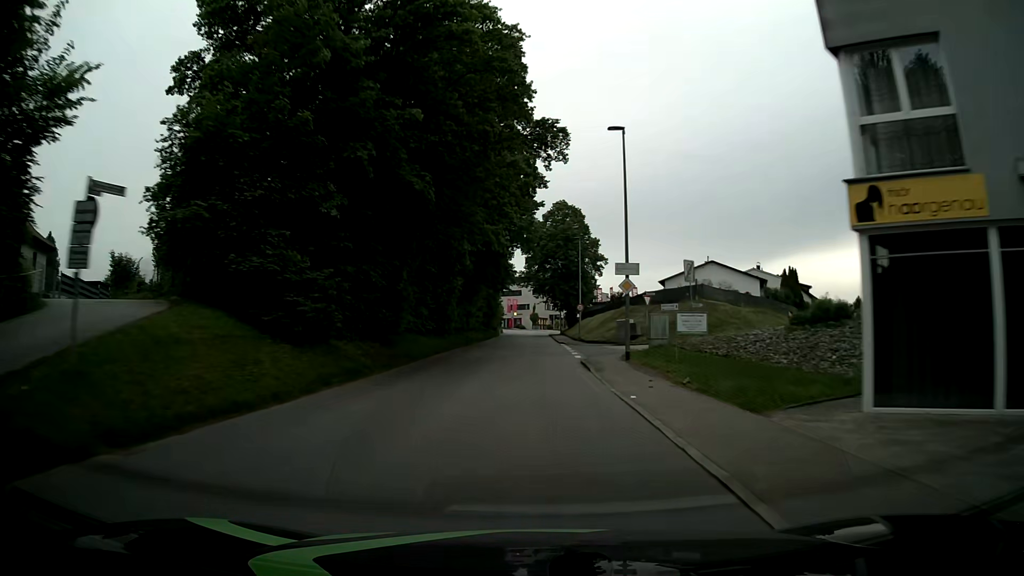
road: tertiary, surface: asphalt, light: Day
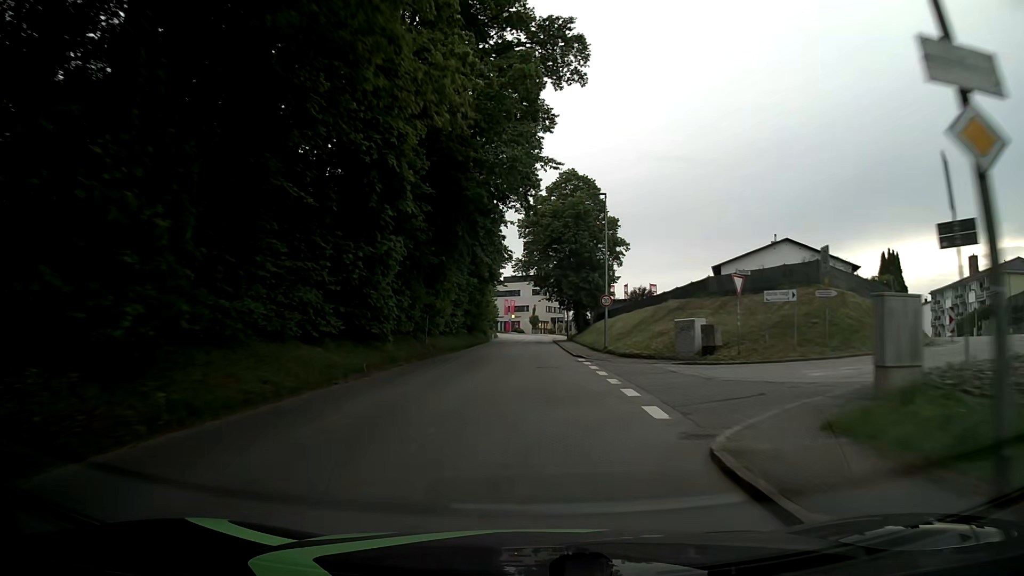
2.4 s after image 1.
(+0.2, +18.5) m; +1°
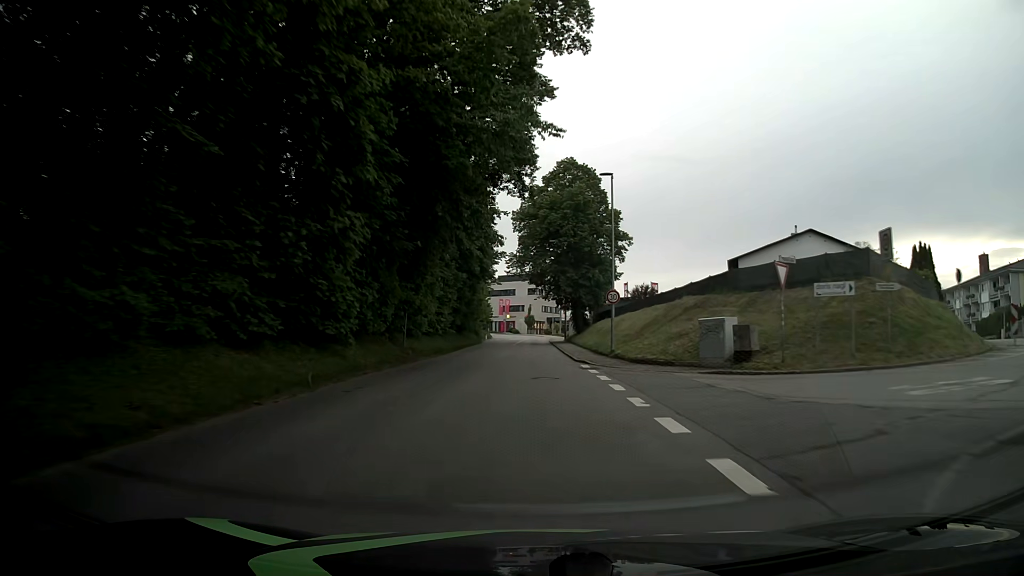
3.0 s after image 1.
(0.0, +4.6) m; 0°
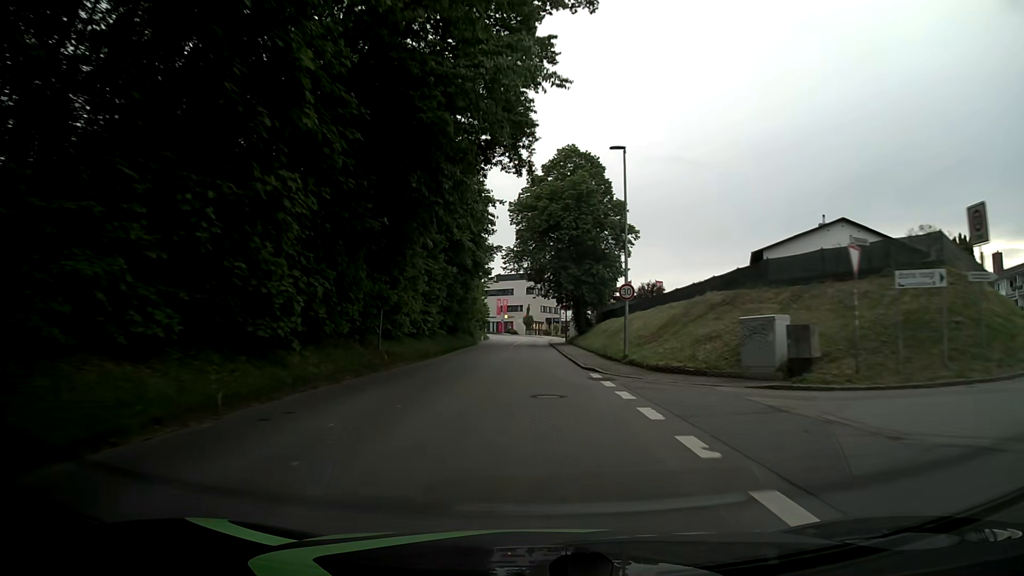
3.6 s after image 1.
(0.0, +4.6) m; -1°
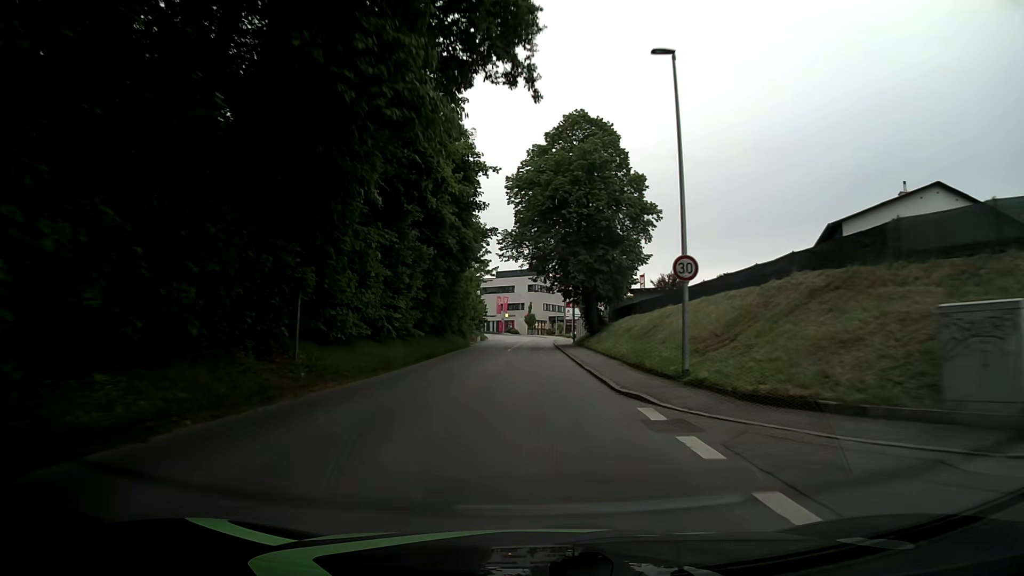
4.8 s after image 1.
(+0.2, +9.2) m; +1°
